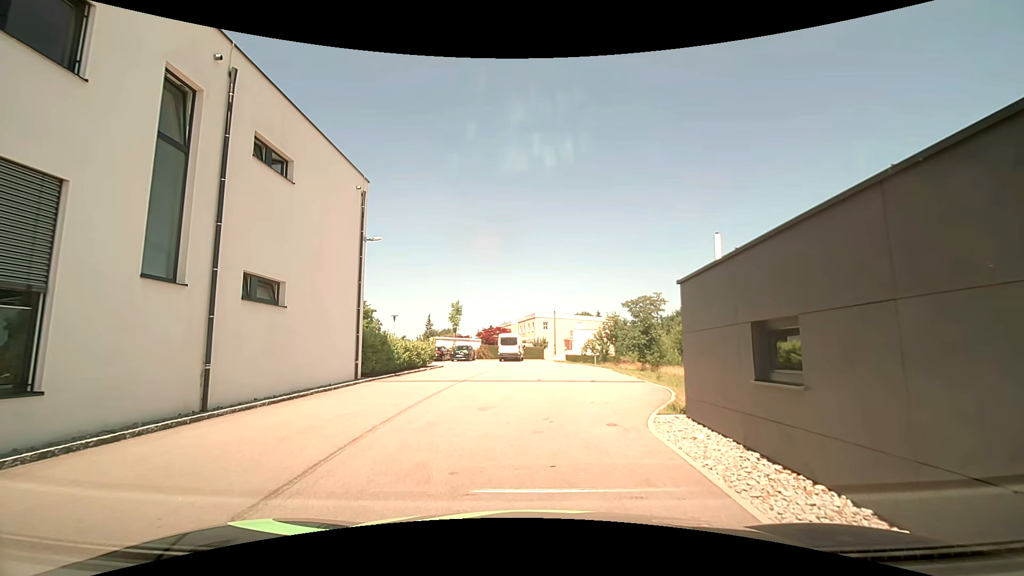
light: Day
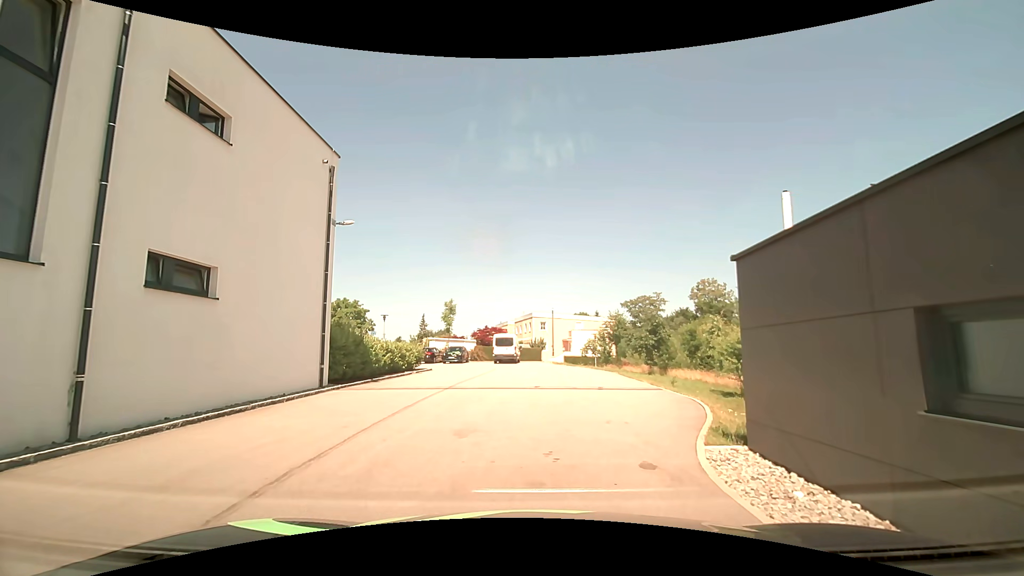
(+0.1, +2.8) m; +2°
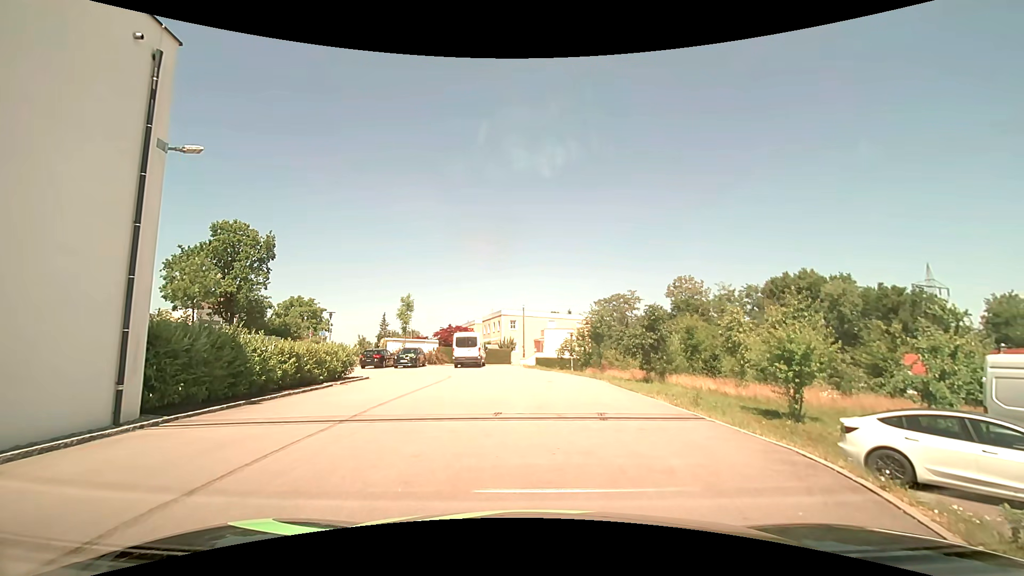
(+0.1, +6.4) m; +4°
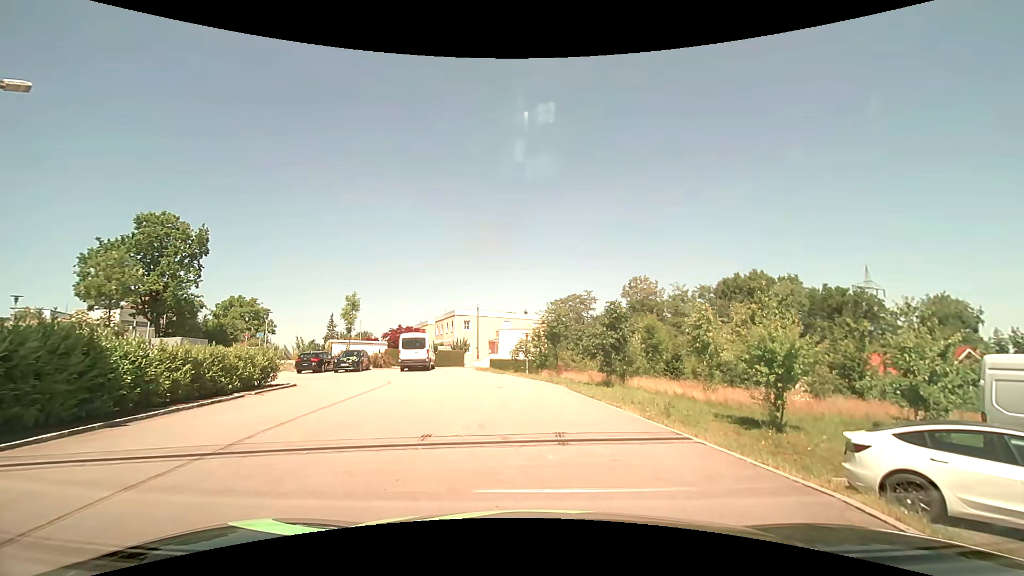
(0.0, +2.3) m; +5°
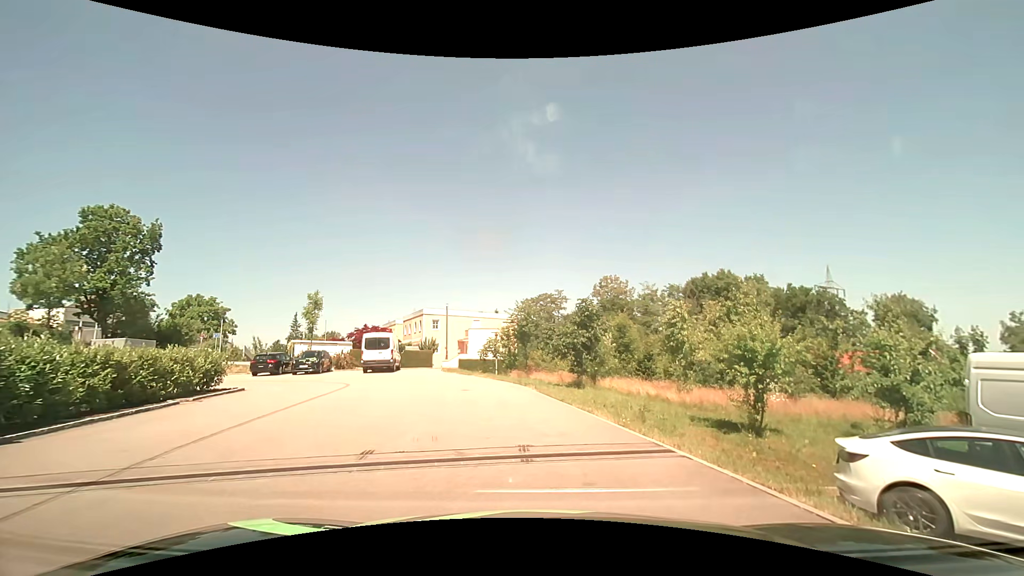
(0.0, +1.1) m; +1°
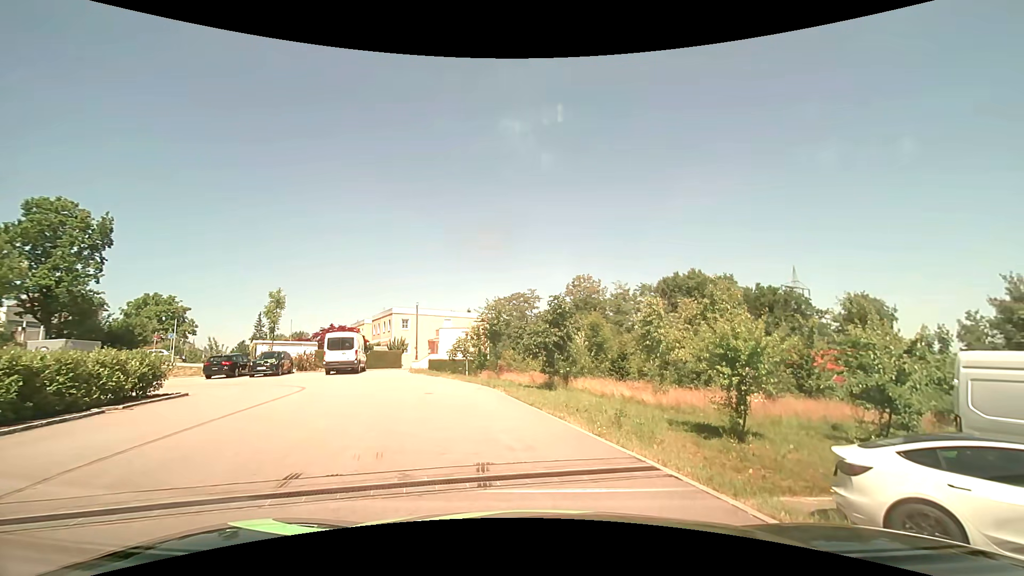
(0.0, +1.1) m; +2°
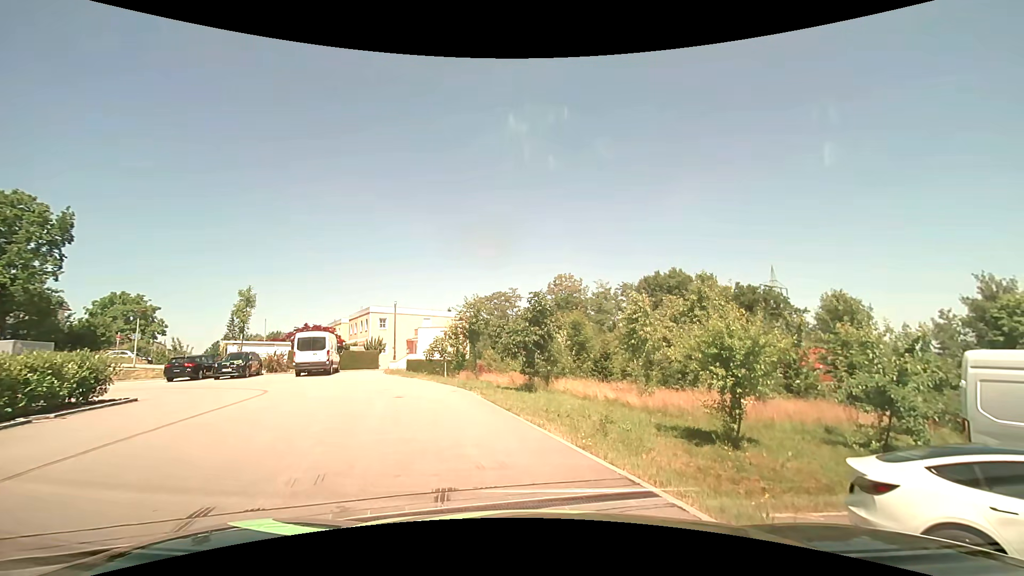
(0.0, +1.0) m; +3°
